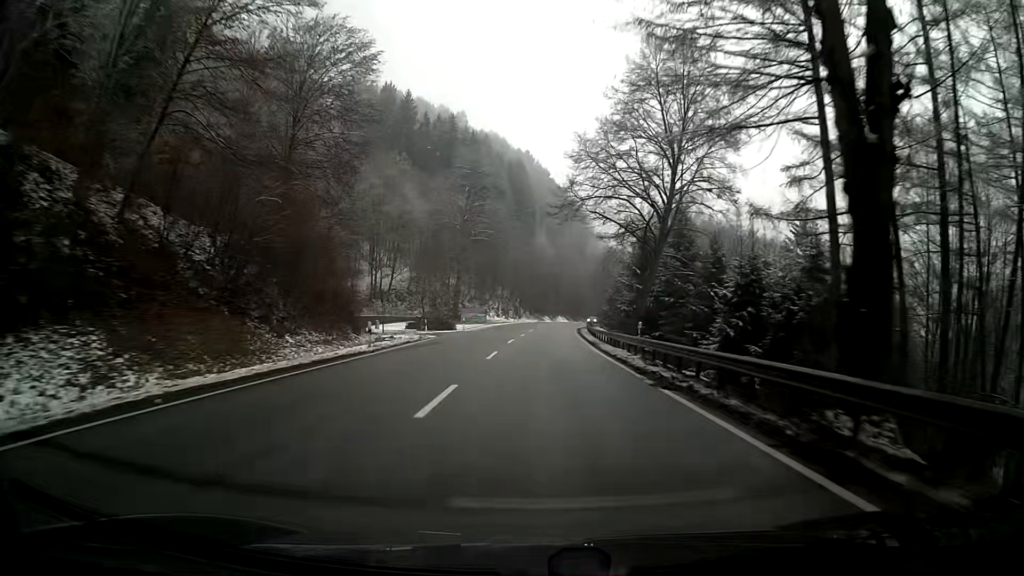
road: primary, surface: asphalt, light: Day
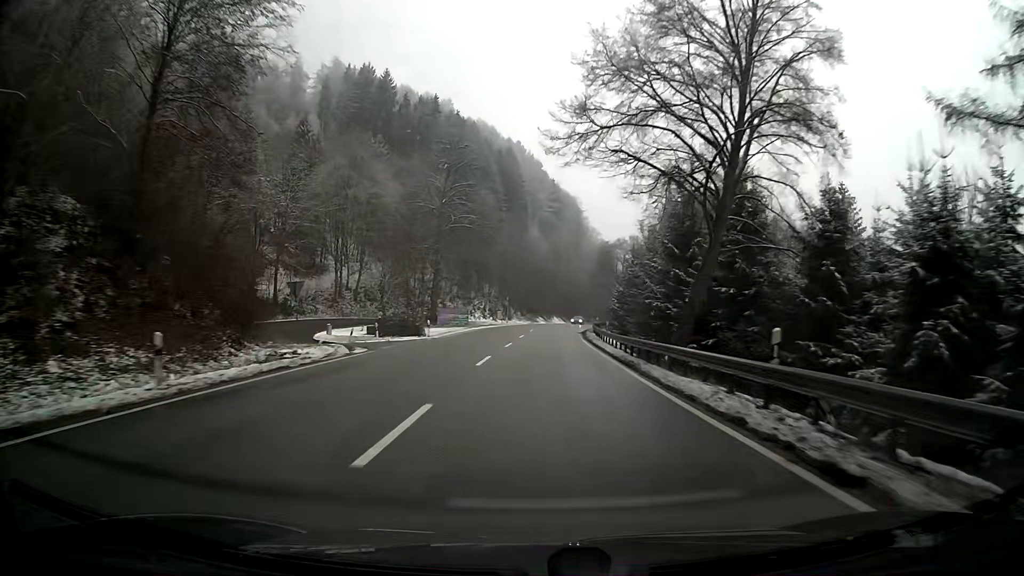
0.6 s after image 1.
(+0.2, +15.0) m; +1°
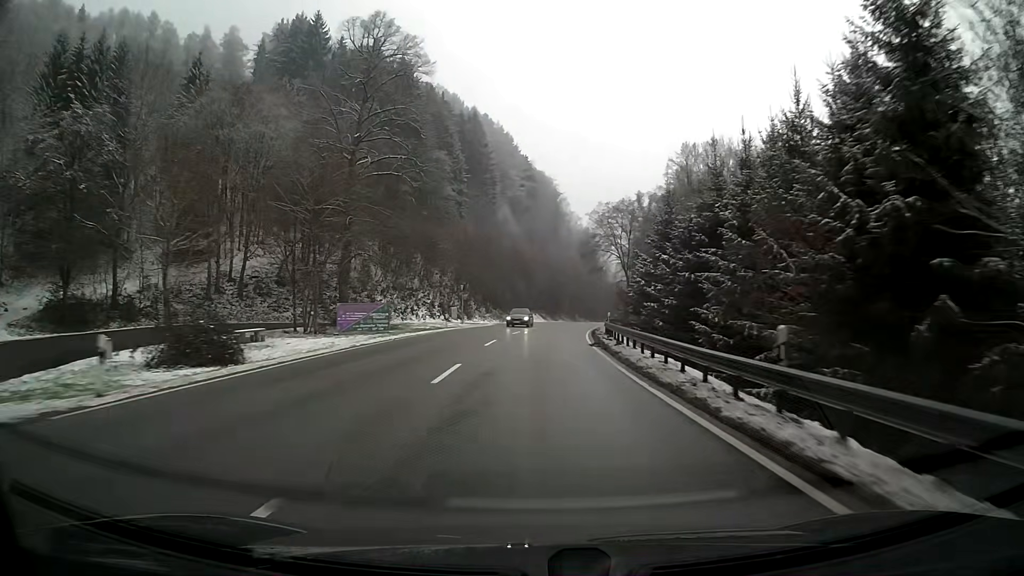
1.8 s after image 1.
(+0.6, +29.7) m; +3°
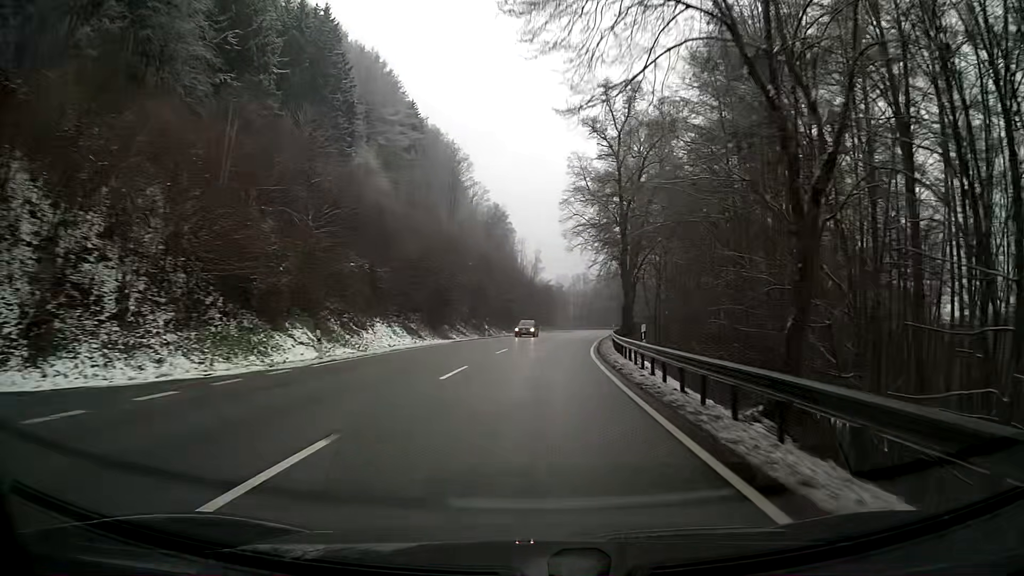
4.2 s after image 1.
(+3.7, +57.5) m; +8°
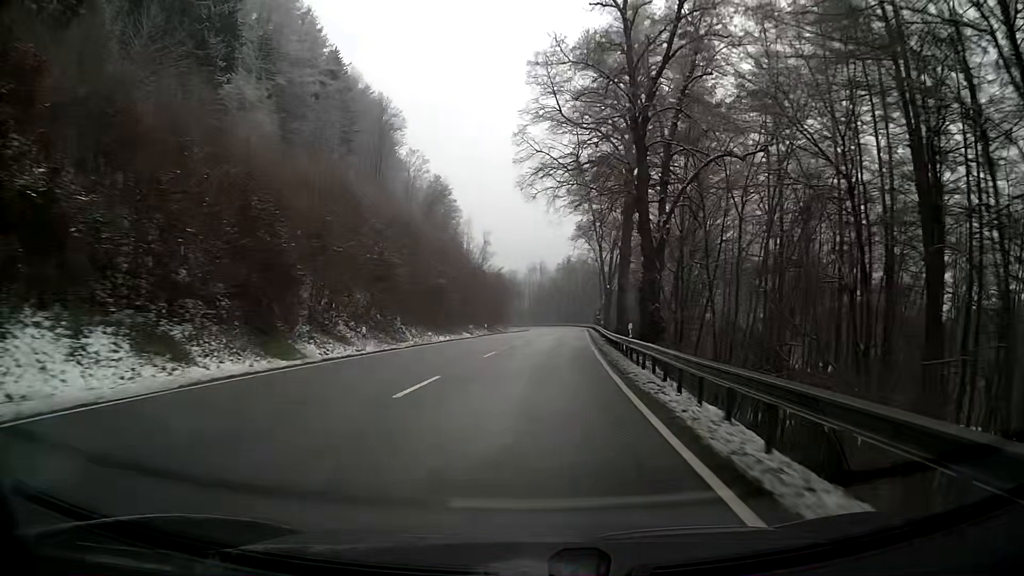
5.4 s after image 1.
(+1.0, +28.0) m; +4°
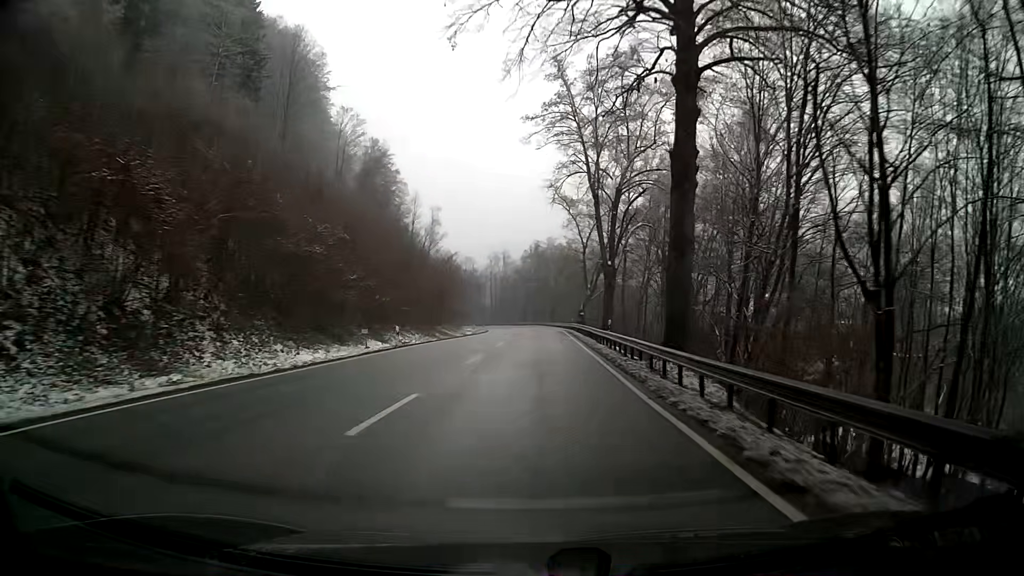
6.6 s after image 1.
(+0.6, +27.6) m; +2°
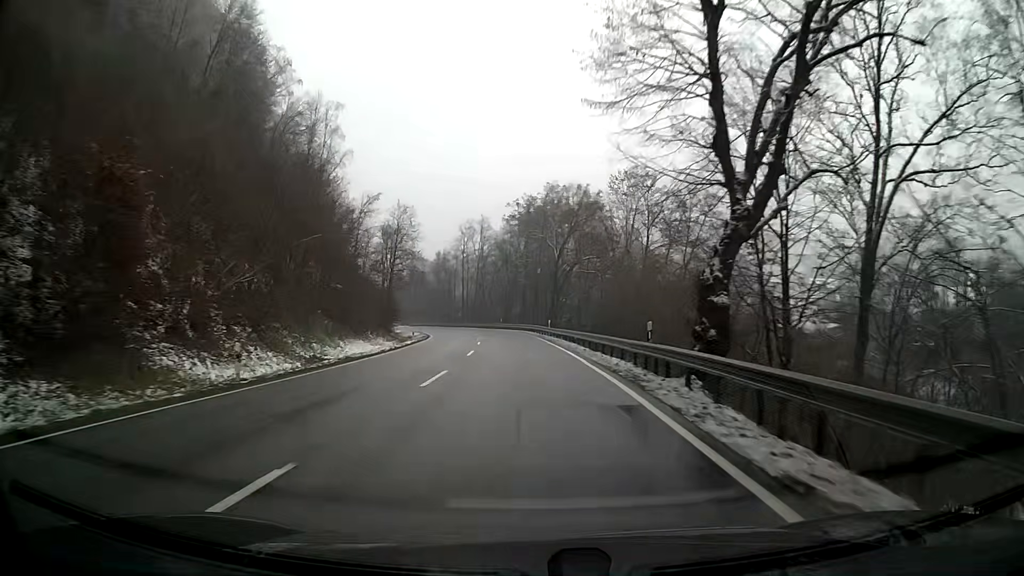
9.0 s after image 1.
(+1.0, +54.1) m; +1°
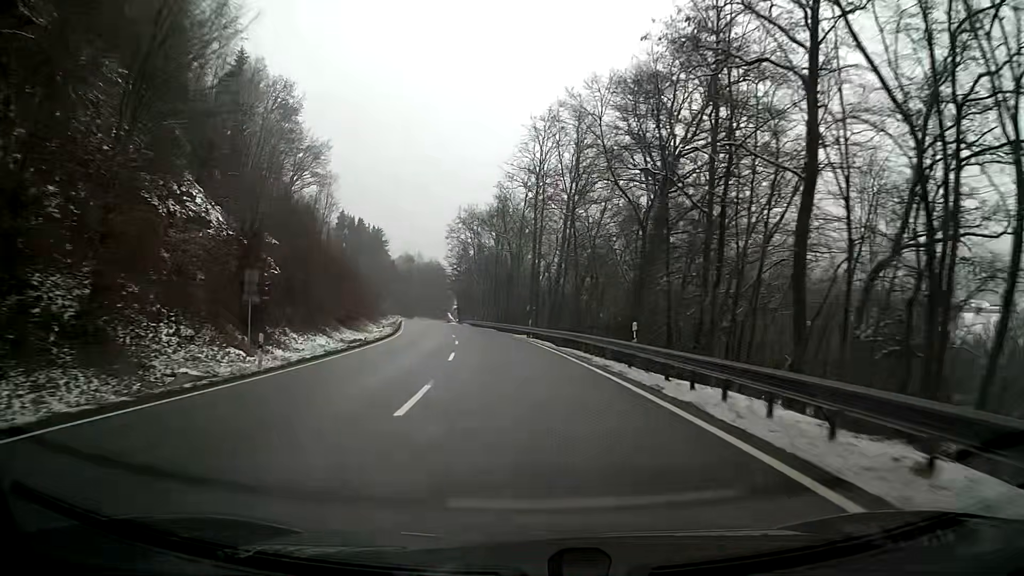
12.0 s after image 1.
(-4.8, +65.5) m; -9°
